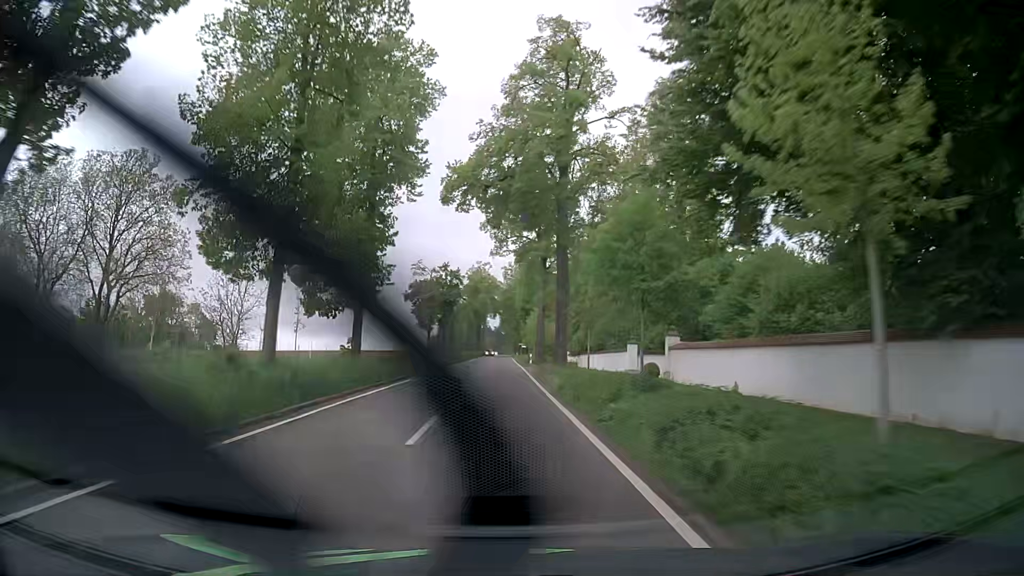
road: tertiary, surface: asphalt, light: Day
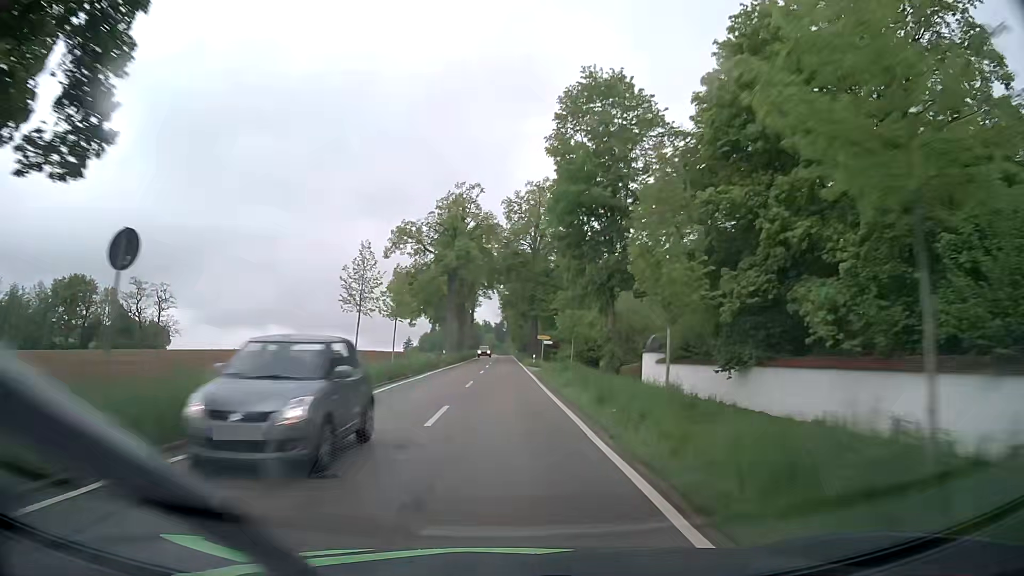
(-0.6, +60.7) m; 0°
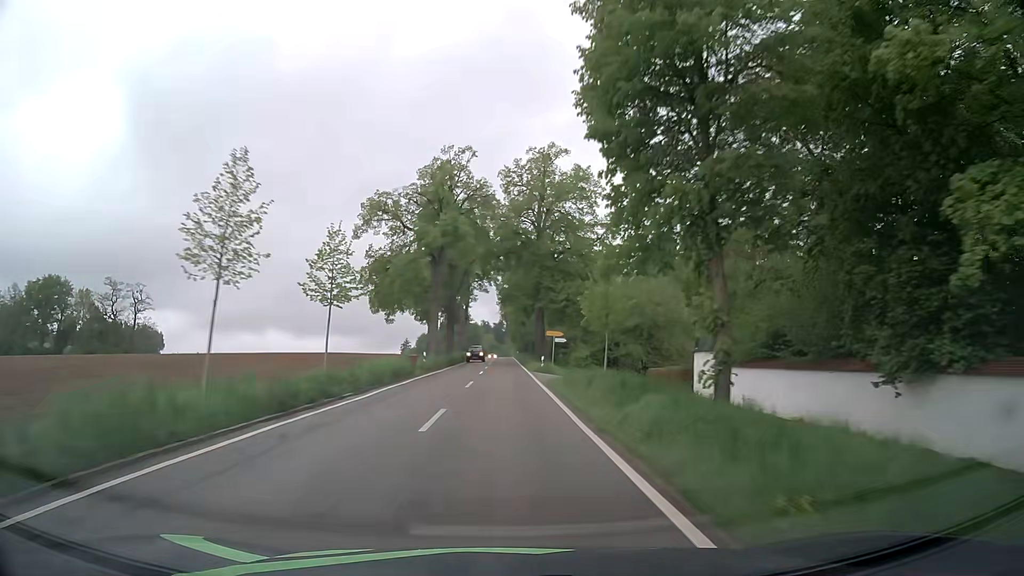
(0.0, +13.0) m; 0°
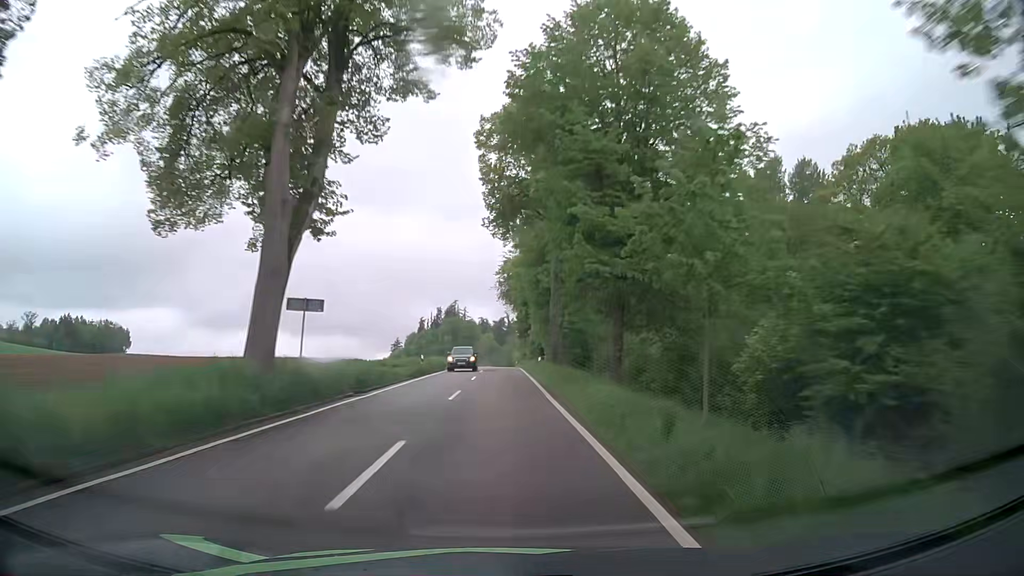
(0.0, +67.4) m; 0°
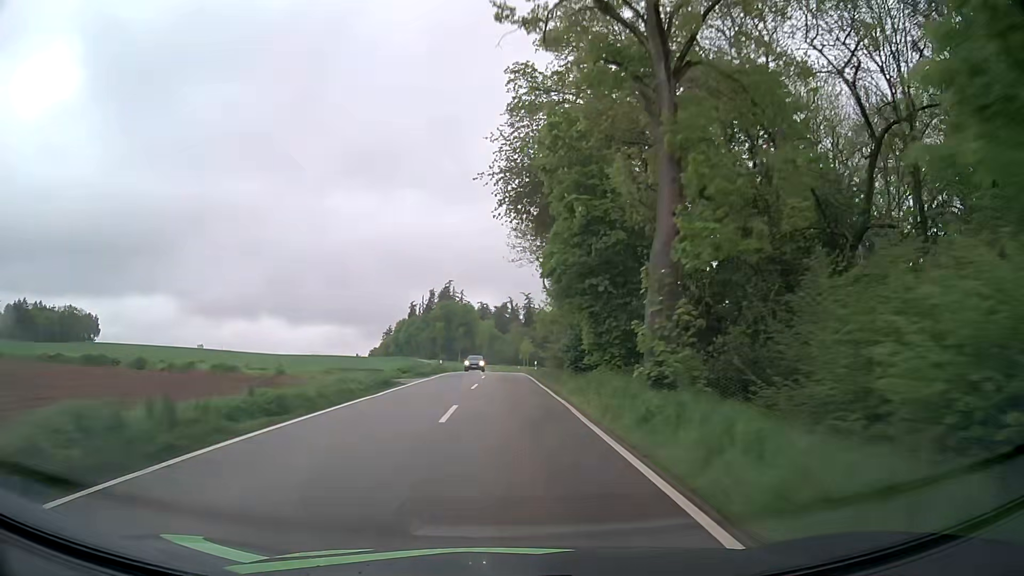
(0.0, +55.5) m; 0°
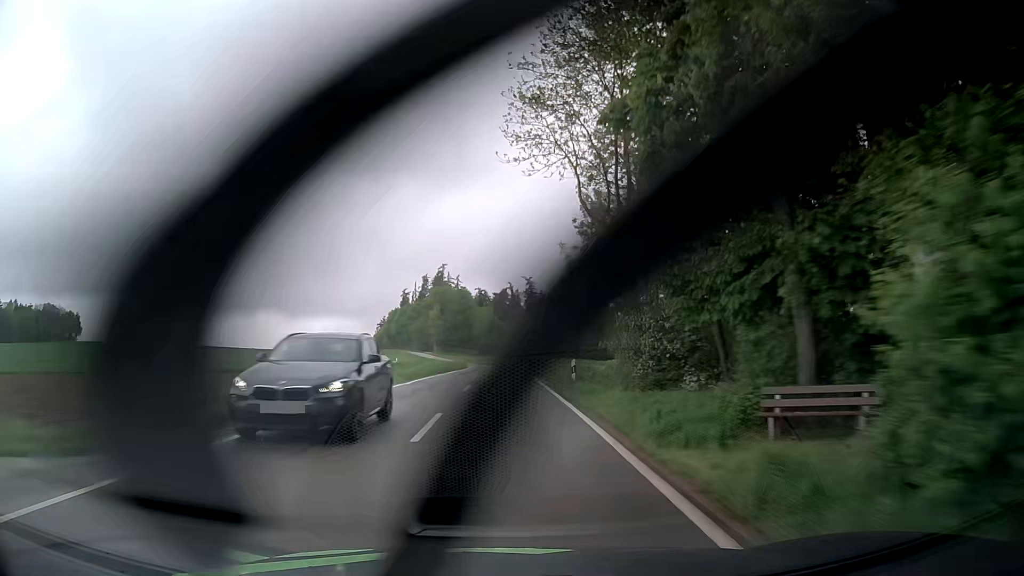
(+0.2, +28.1) m; +1°
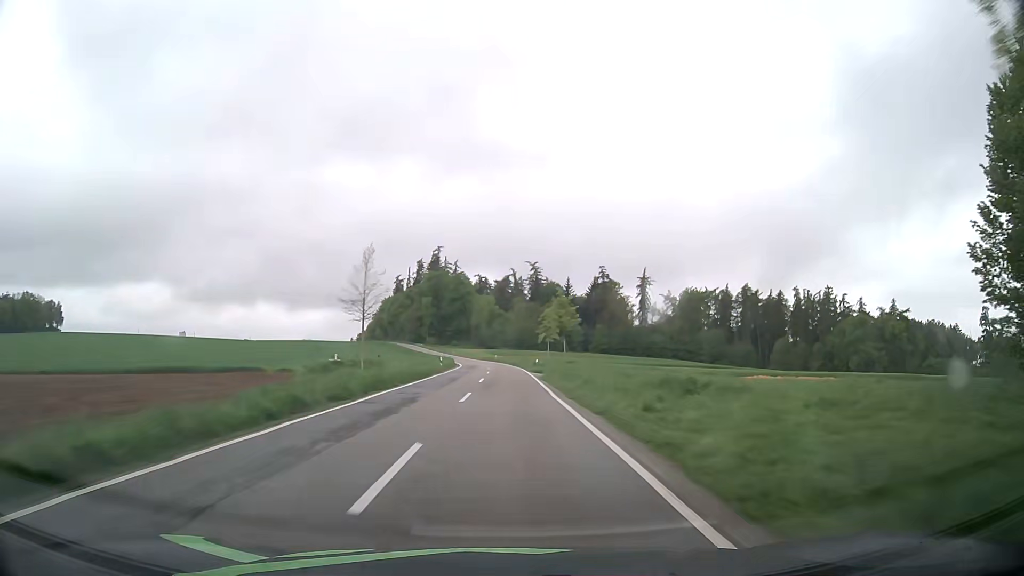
(-0.3, +28.2) m; 0°
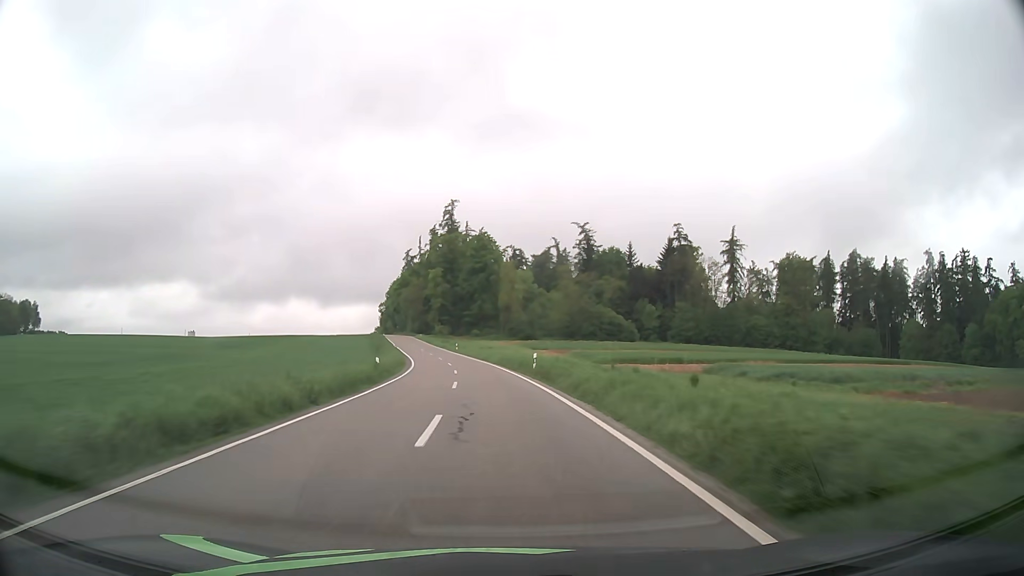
(-1.1, +71.0) m; -3°
(0, +10) (0, +20) (-1, +30) (-2, +40) (-3, +50) (-4, +60) (-6, +70) (-8, +79) (-10, +89) (-12, +99) m
